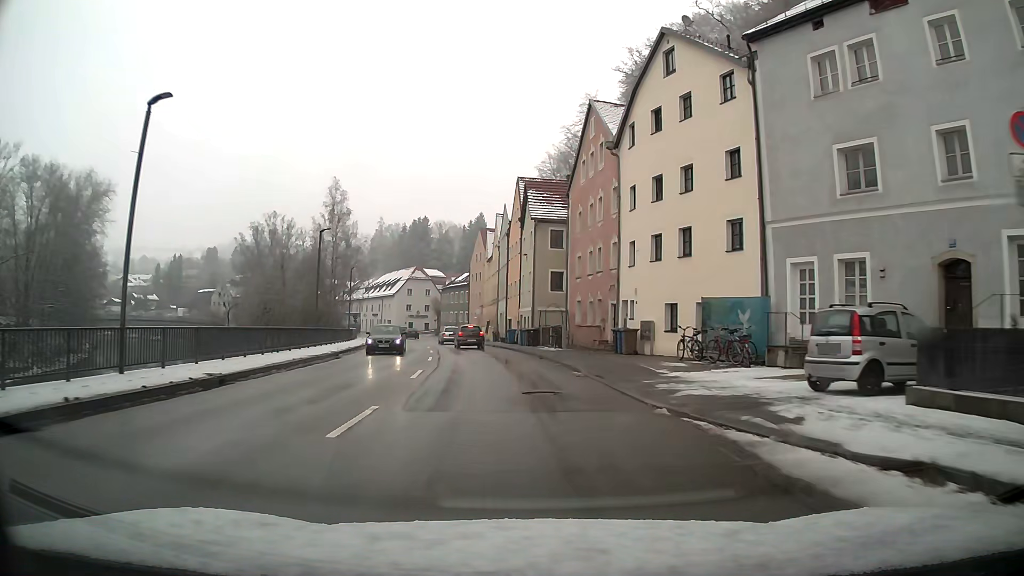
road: primary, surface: asphalt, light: Day
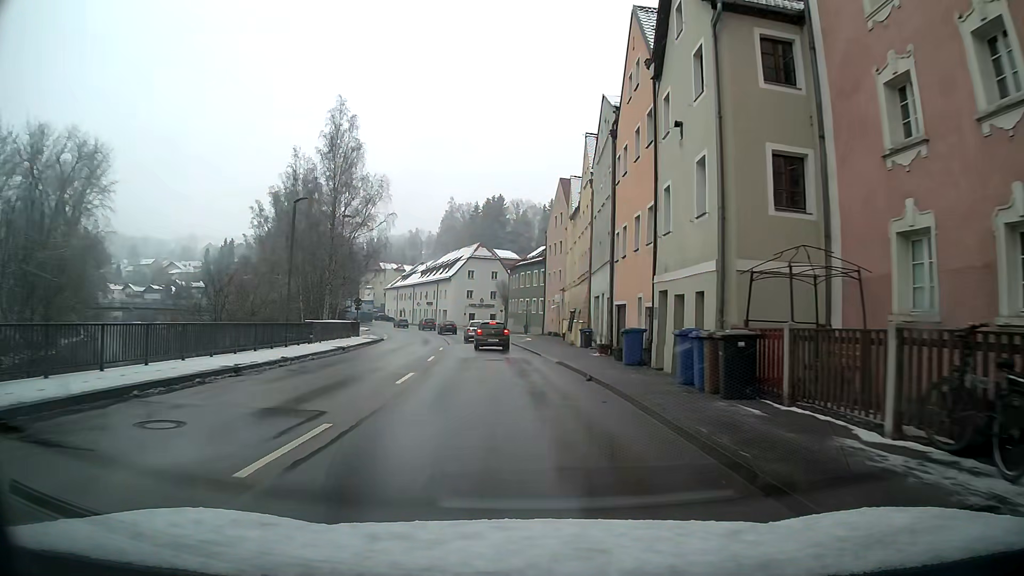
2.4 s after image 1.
(-1.8, +29.1) m; -7°
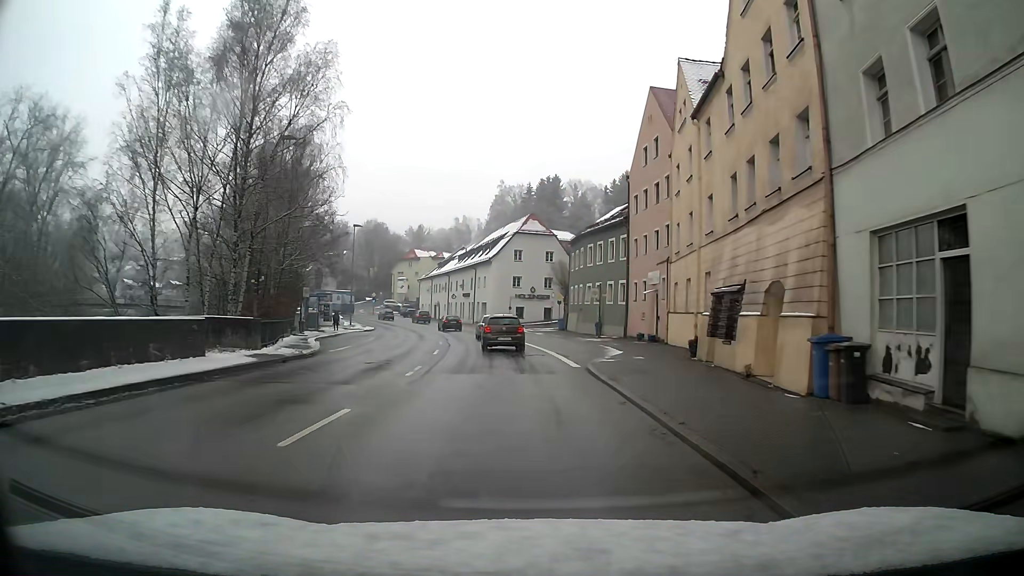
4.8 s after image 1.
(-1.1, +26.0) m; -4°
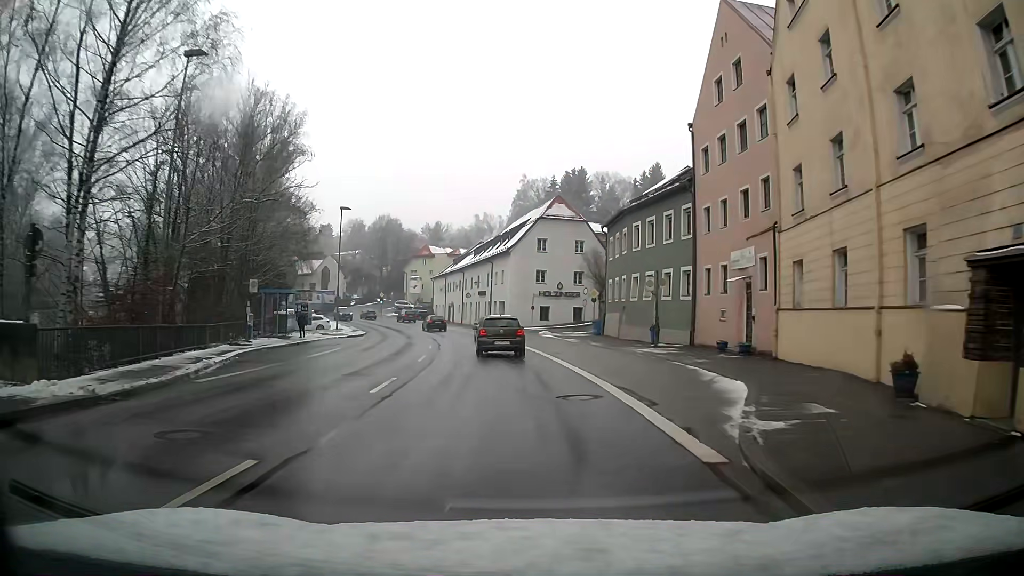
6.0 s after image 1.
(-0.3, +12.7) m; -2°
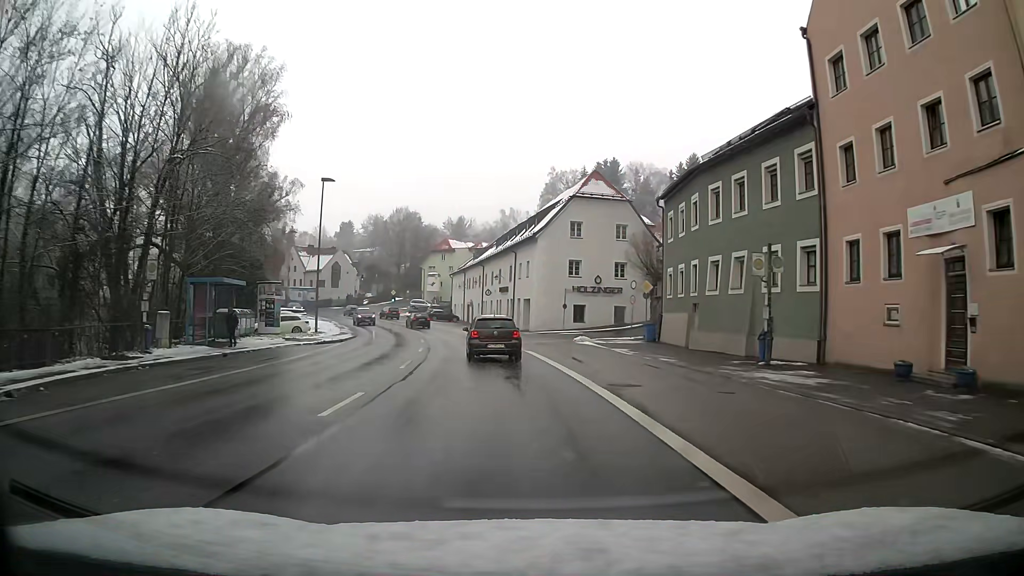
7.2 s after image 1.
(-0.3, +12.1) m; -3°
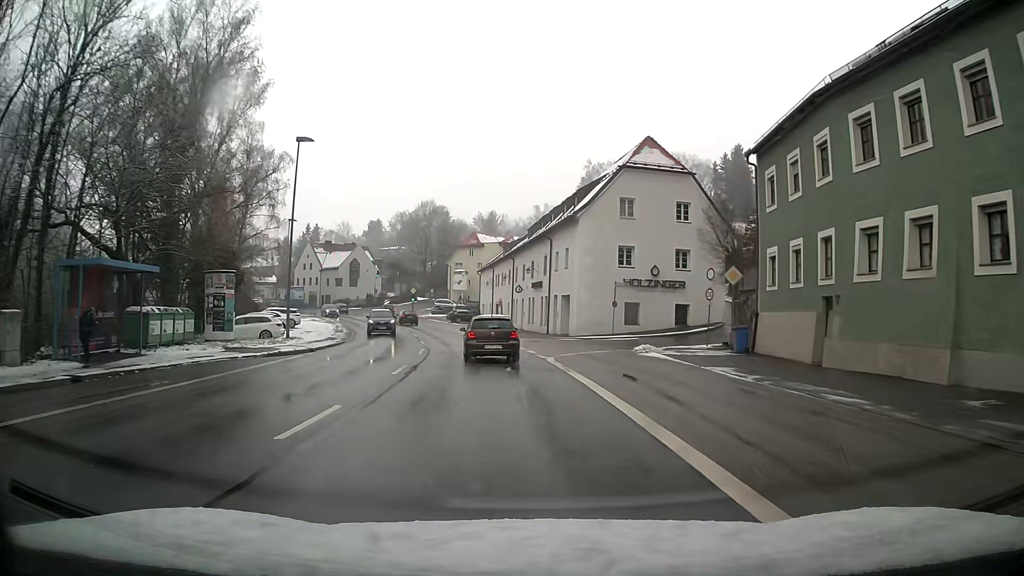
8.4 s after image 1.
(-0.3, +11.0) m; -3°
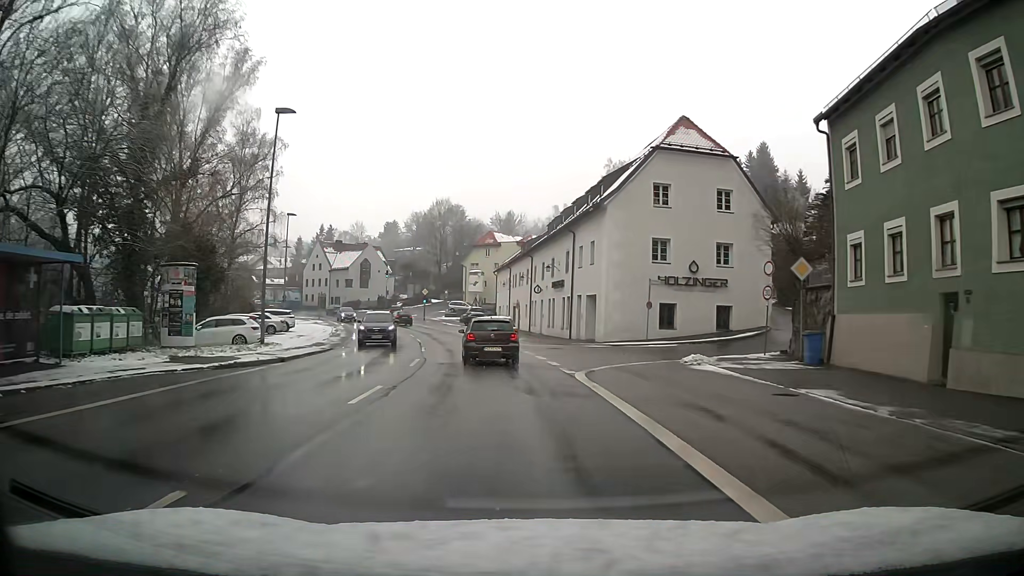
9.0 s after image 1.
(-0.1, +5.6) m; -2°
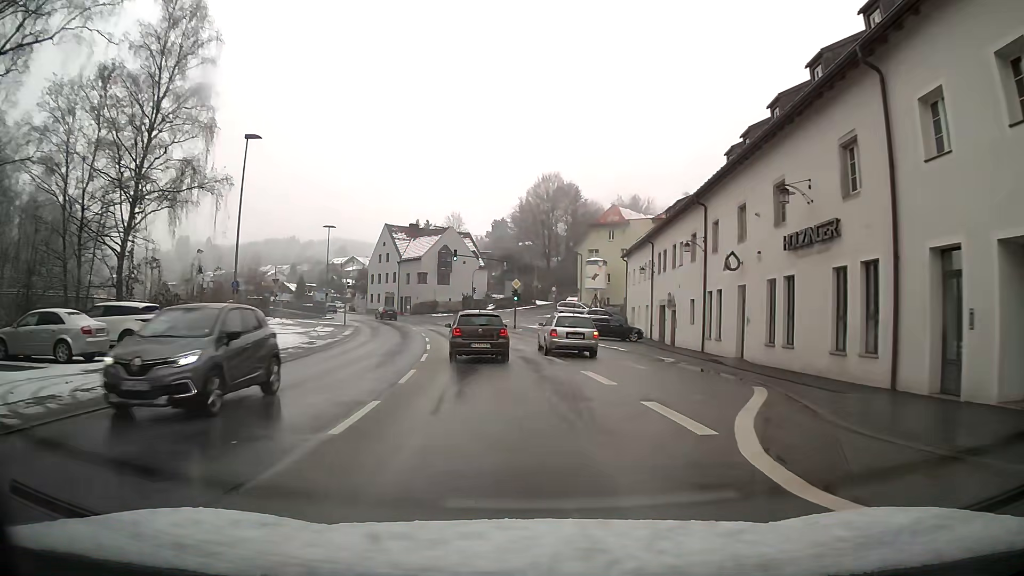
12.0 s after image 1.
(-2.6, +30.6) m; -10°
